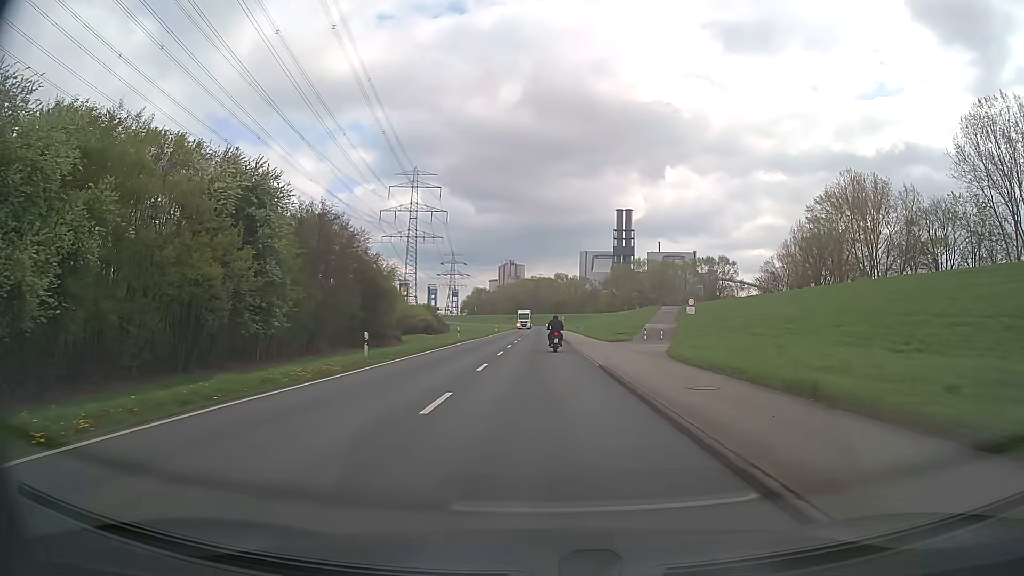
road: secondary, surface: asphalt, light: Day
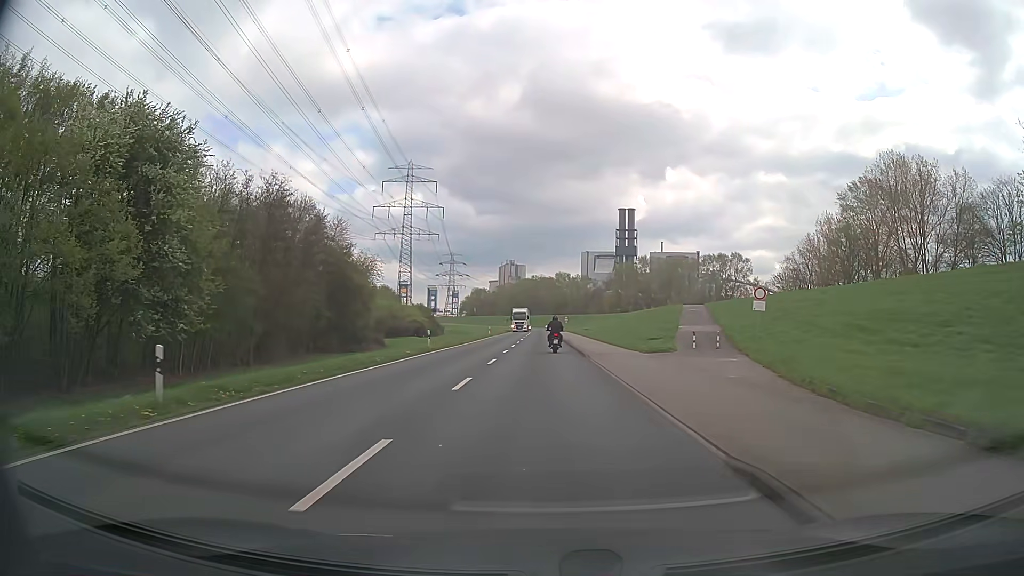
(0.0, +14.3) m; 0°
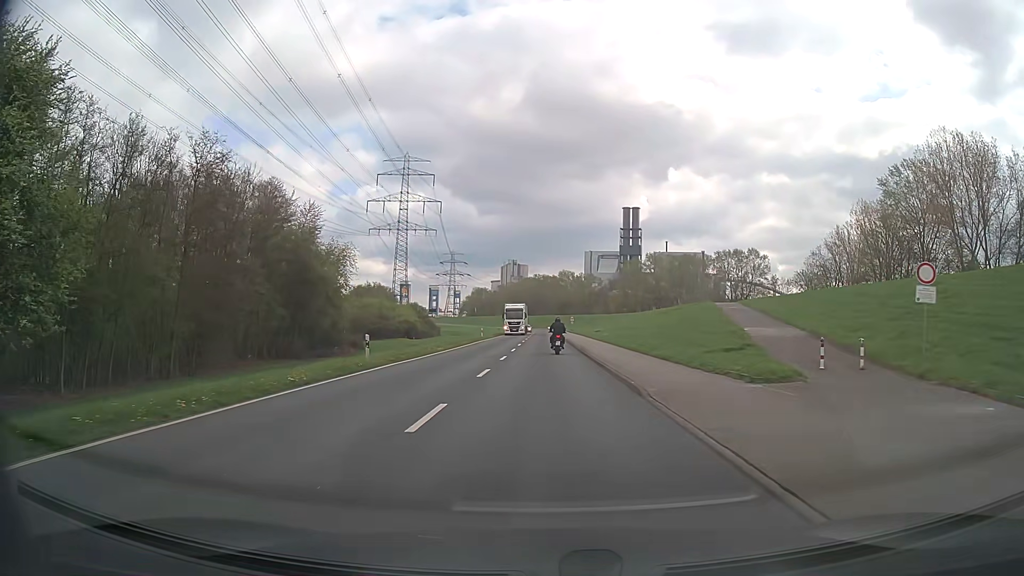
(0.0, +14.2) m; 0°
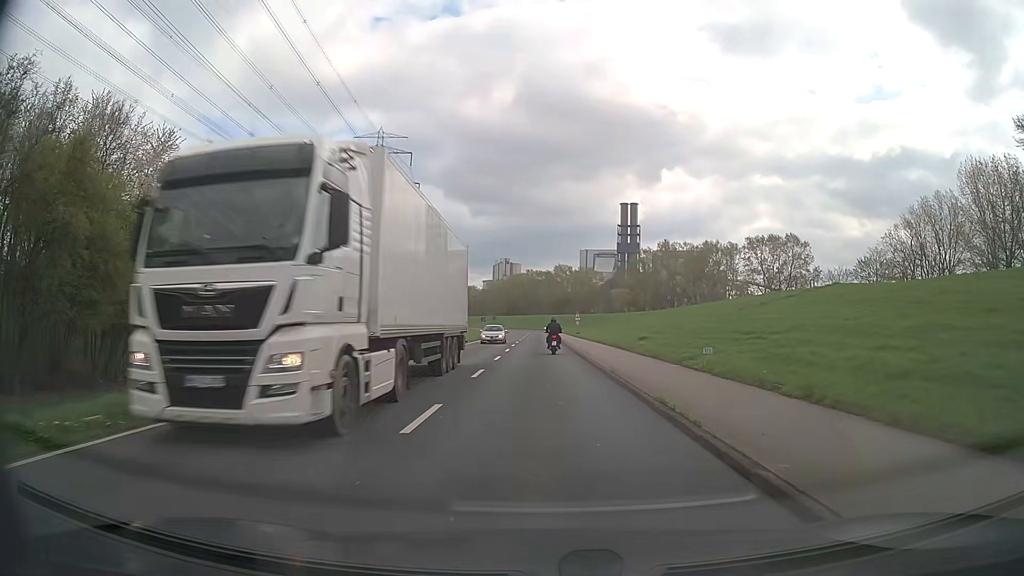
(+0.3, +36.0) m; +1°
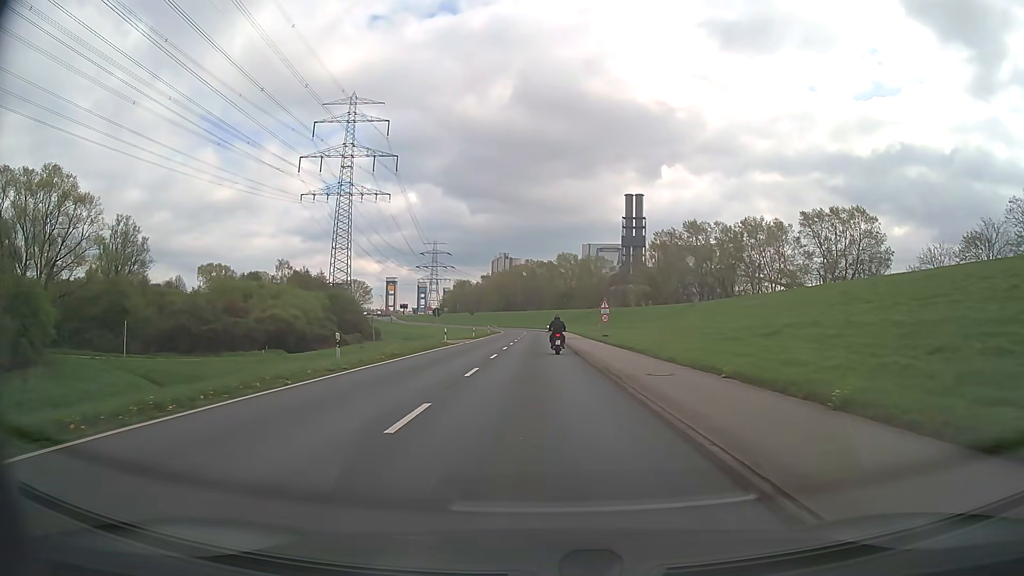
(+0.1, +36.0) m; 0°
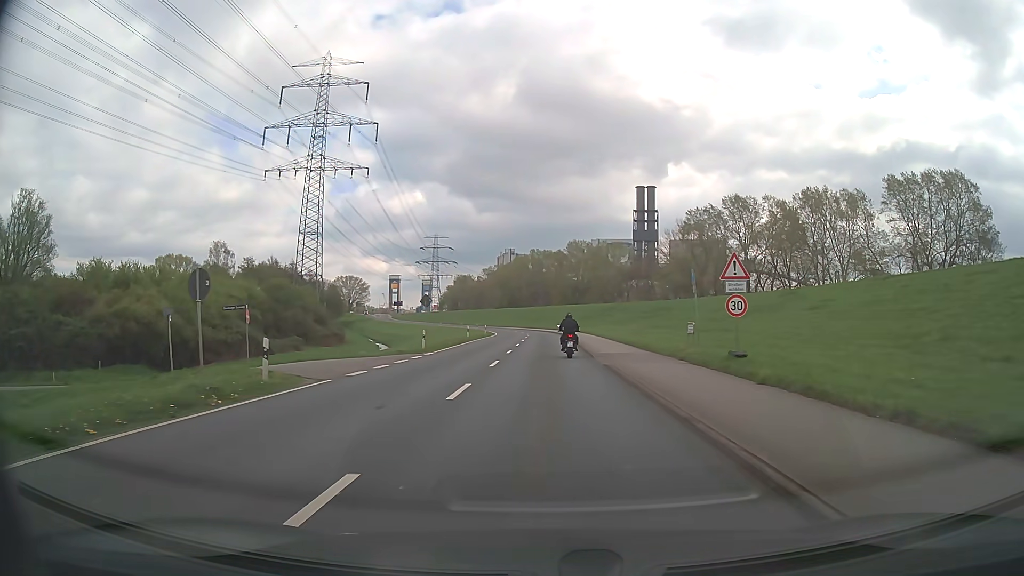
(-0.1, +32.0) m; -1°
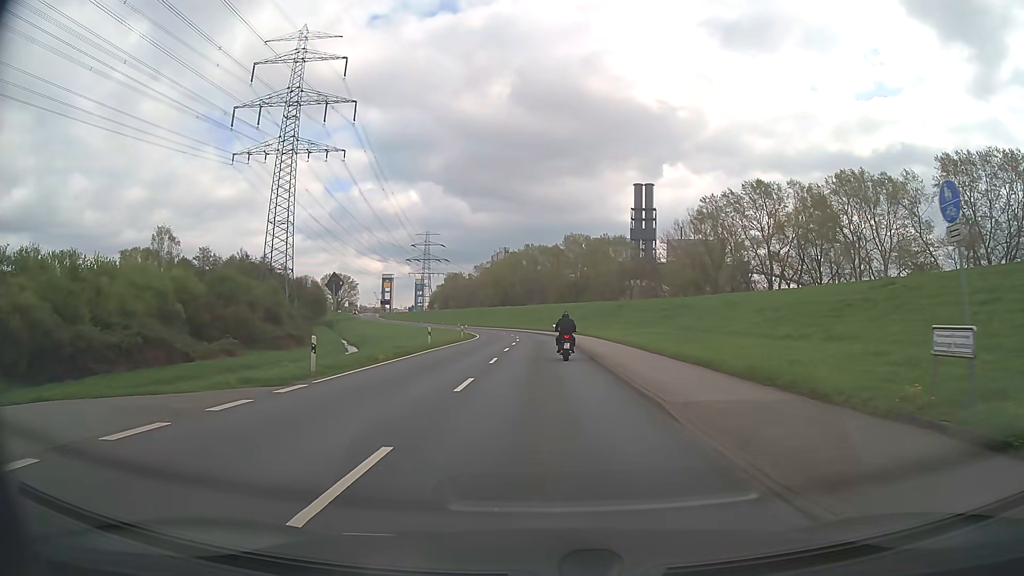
(0.0, +16.5) m; 0°
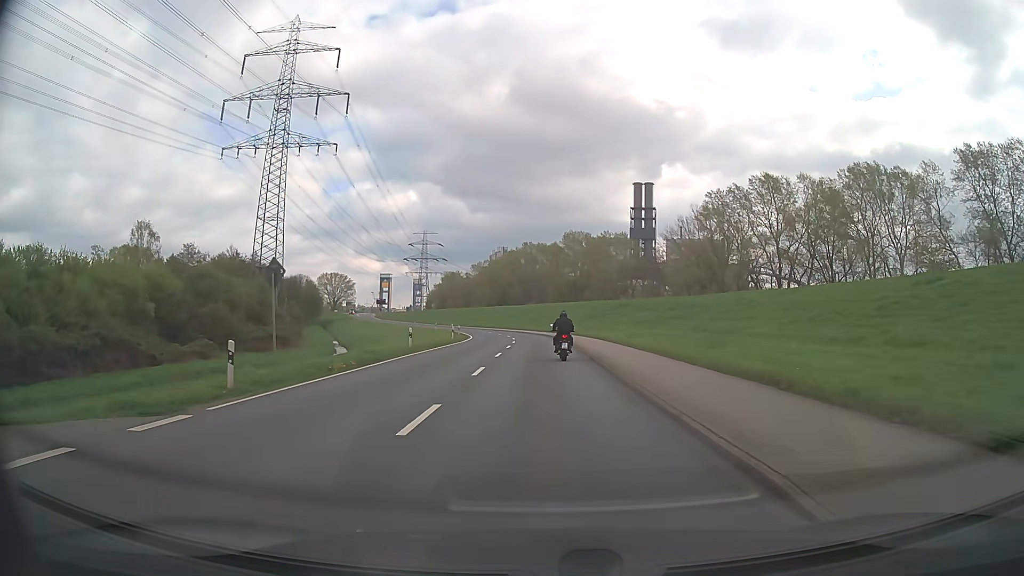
(0.0, +5.2) m; 0°
(0, +10) (0, +20) (0, +30) (0, +40) (0, +50) (-1, +60) (-2, +70) (-4, +80) (-6, +90) (-8, +99) m
